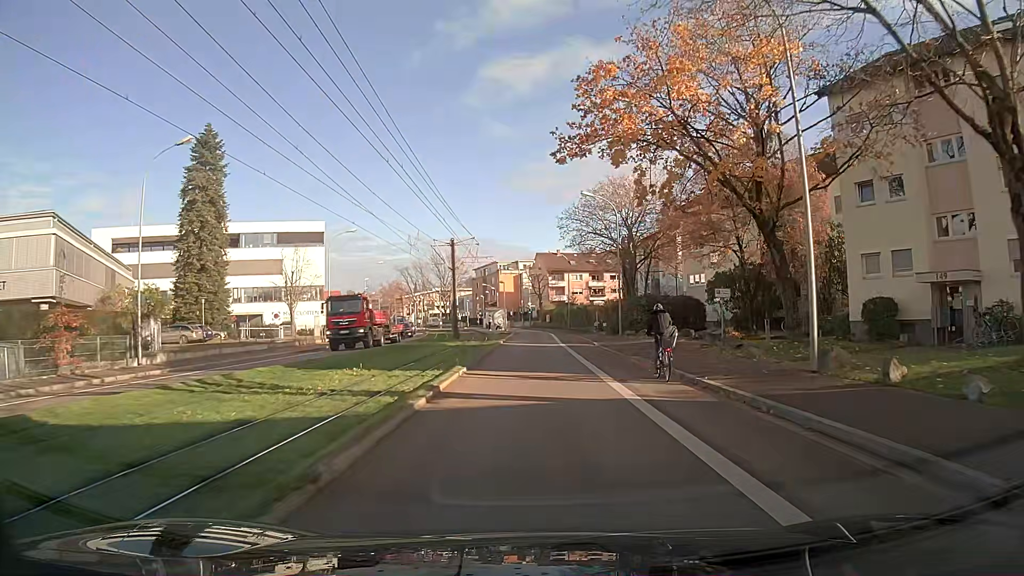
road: secondary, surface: asphalt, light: Day
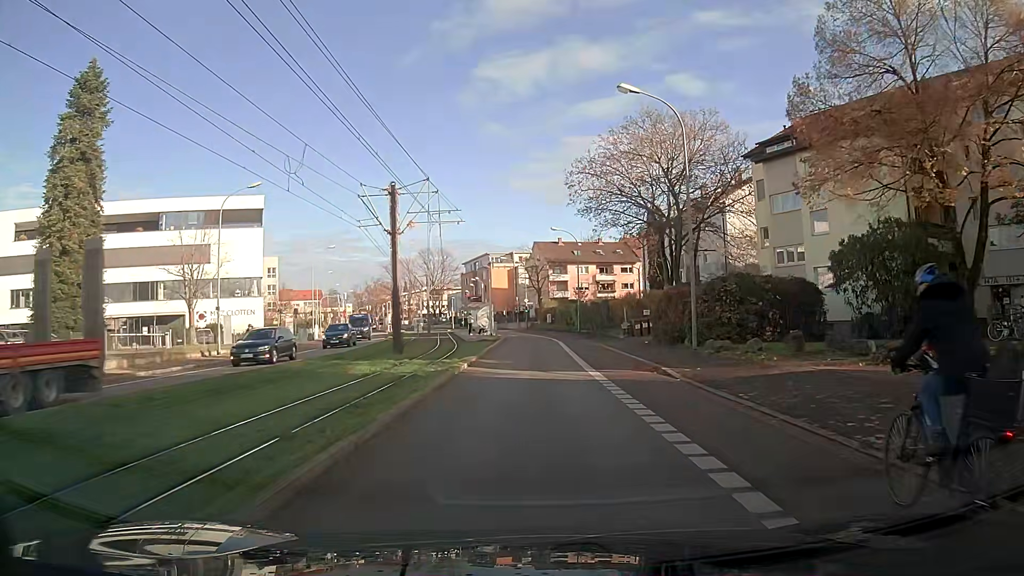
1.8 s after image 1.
(0.0, +20.6) m; 0°
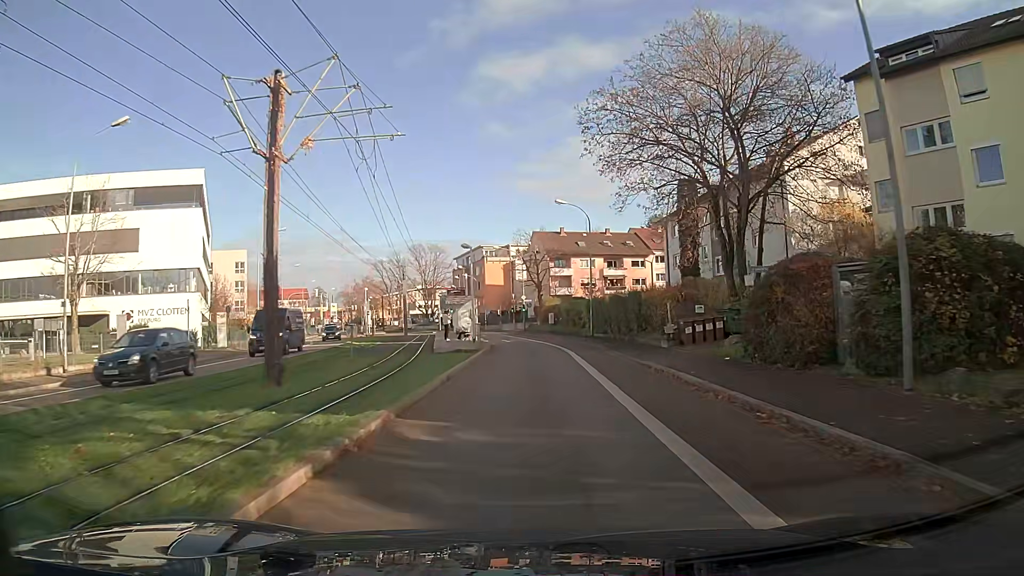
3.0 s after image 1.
(0.0, +13.9) m; 0°
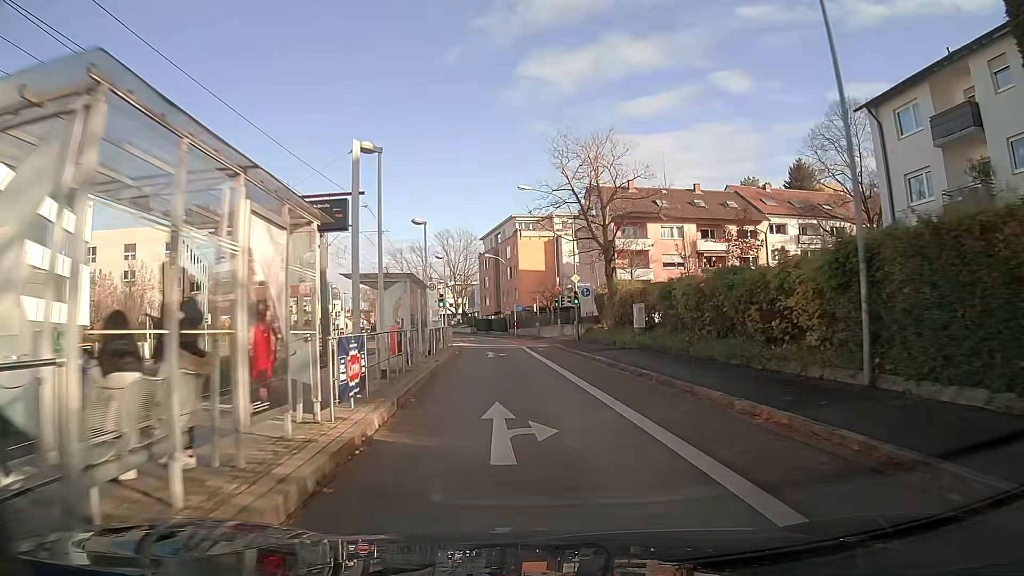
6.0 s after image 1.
(-0.9, +35.5) m; -5°
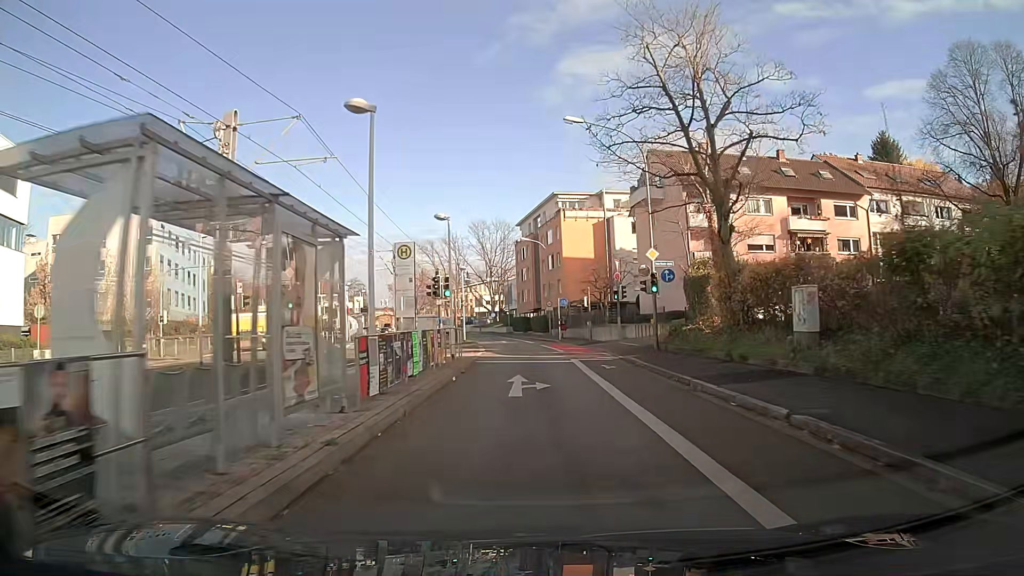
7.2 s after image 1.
(-0.4, +14.4) m; -2°
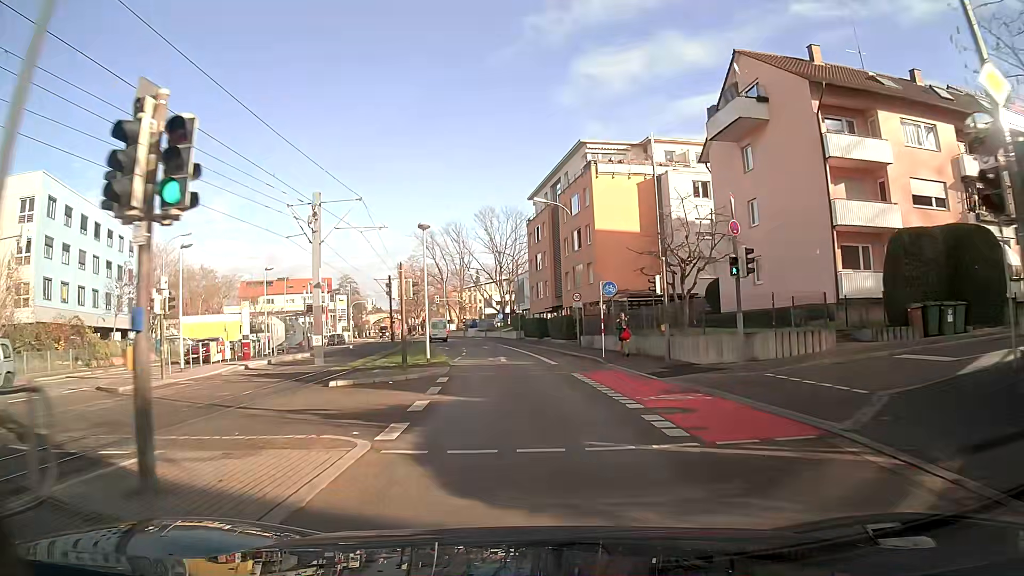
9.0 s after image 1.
(-0.3, +21.5) m; -2°
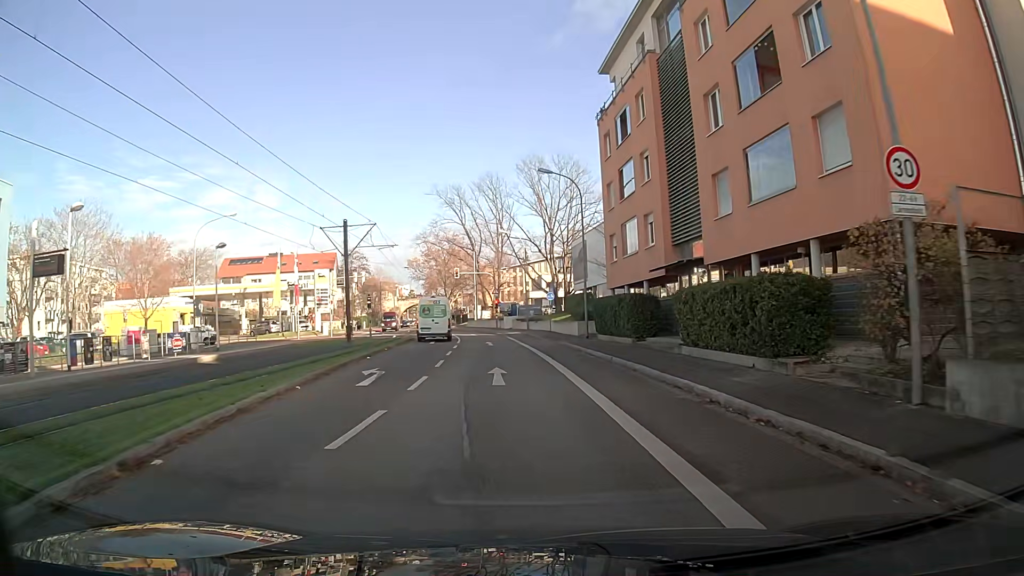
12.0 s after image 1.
(-1.2, +33.8) m; -4°
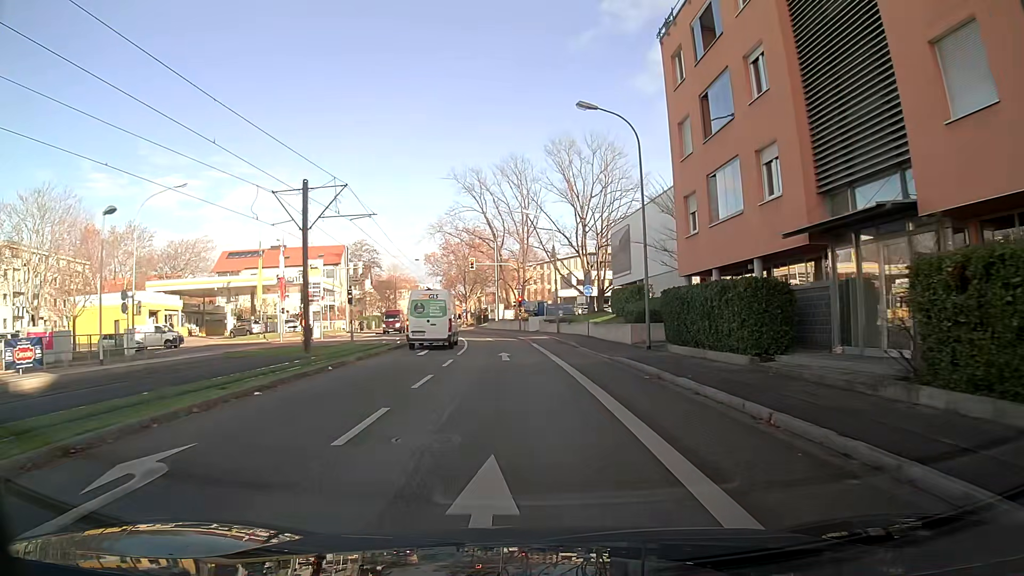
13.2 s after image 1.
(-0.2, +11.9) m; -2°
(0, +10) (0, +20) (-1, +30) (-2, +40) (-3, +50) (-6, +59) (-9, +69) (-11, +79) (-12, +89) (-13, +99) m
